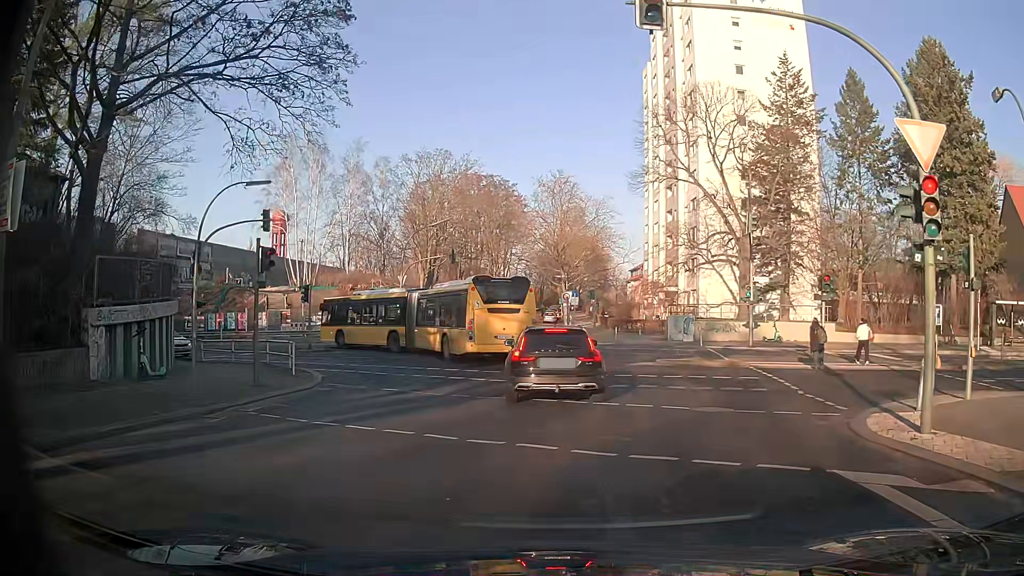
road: tertiary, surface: asphalt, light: Day
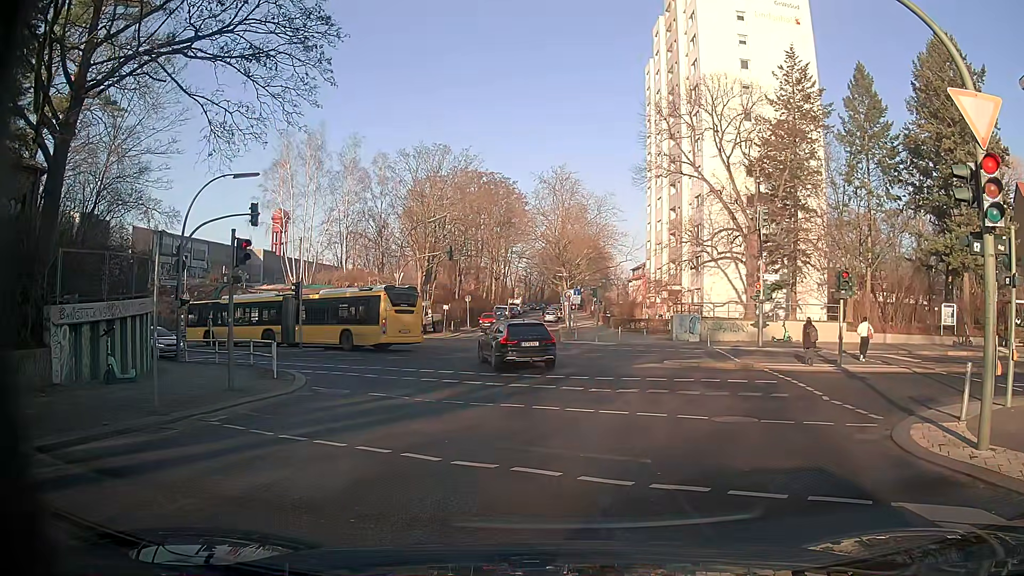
(0.0, +1.3) m; -1°
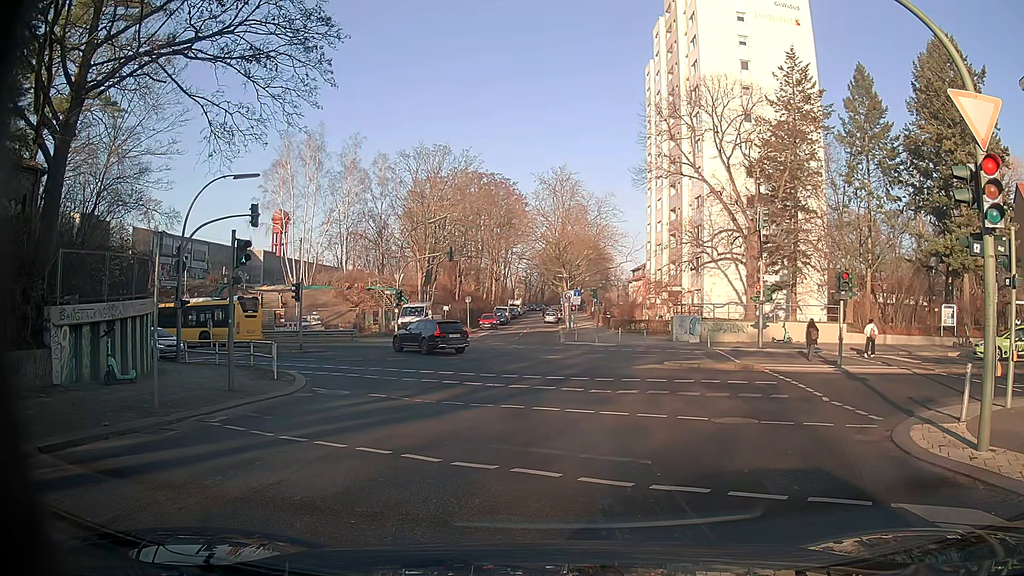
(0.0, +0.1) m; 0°
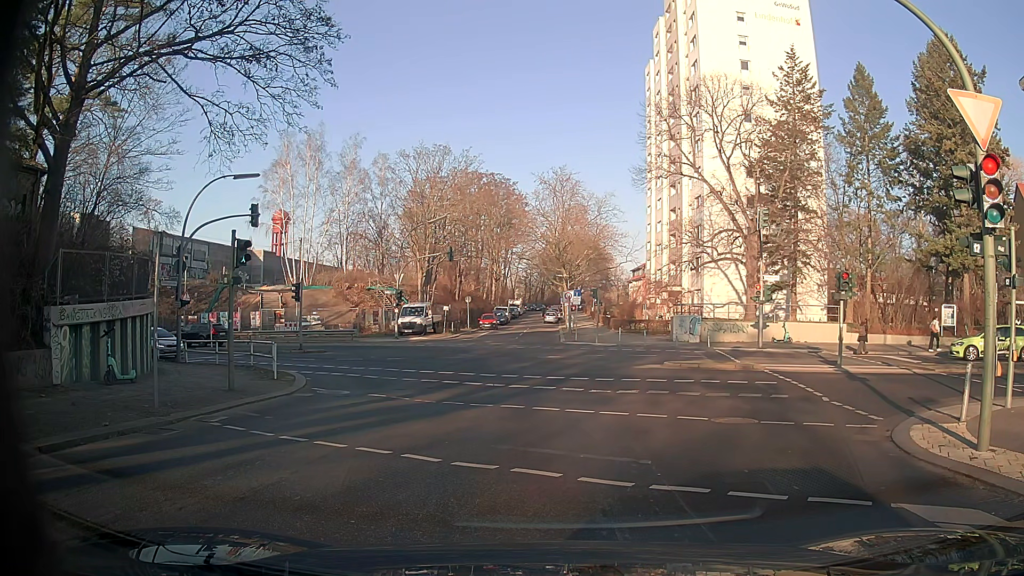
(0.0, 0.0) m; 0°
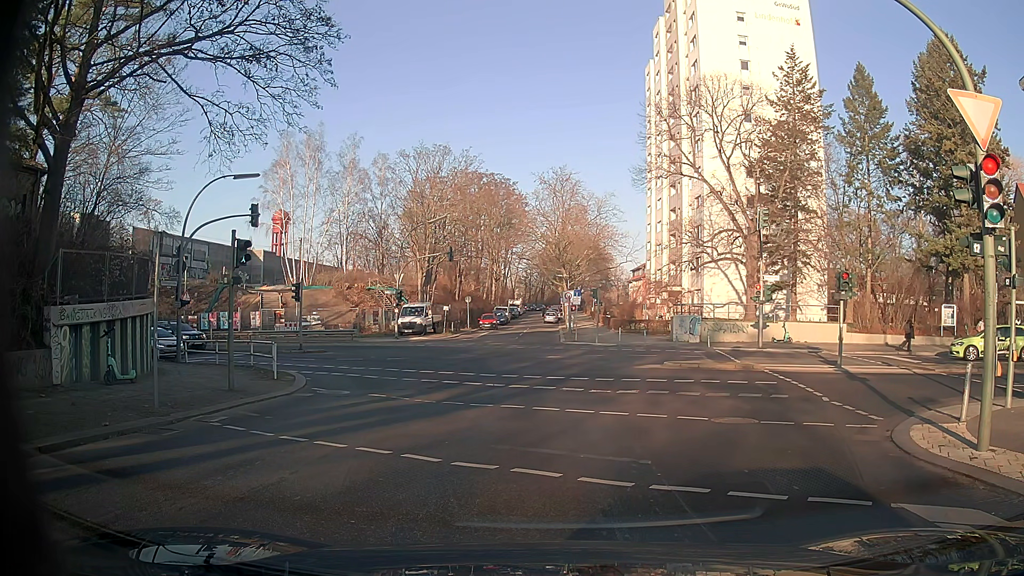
(0.0, 0.0) m; 0°
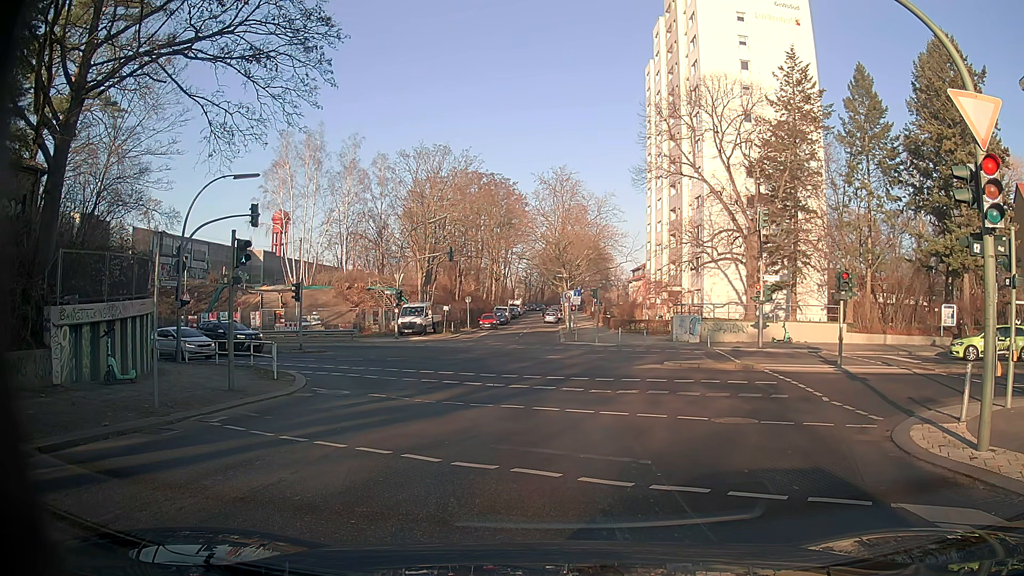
(0.0, 0.0) m; 0°
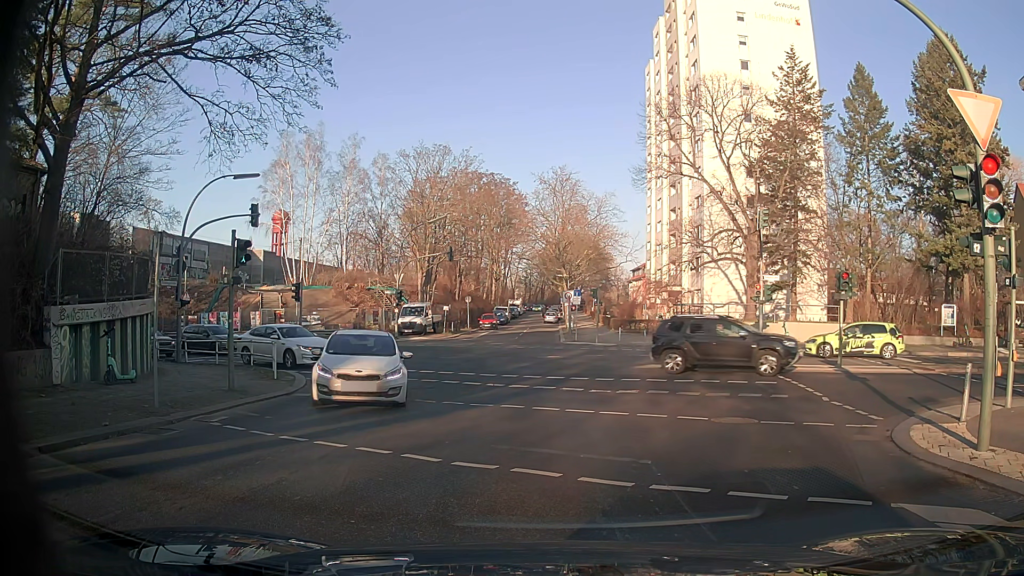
(0.0, 0.0) m; 0°
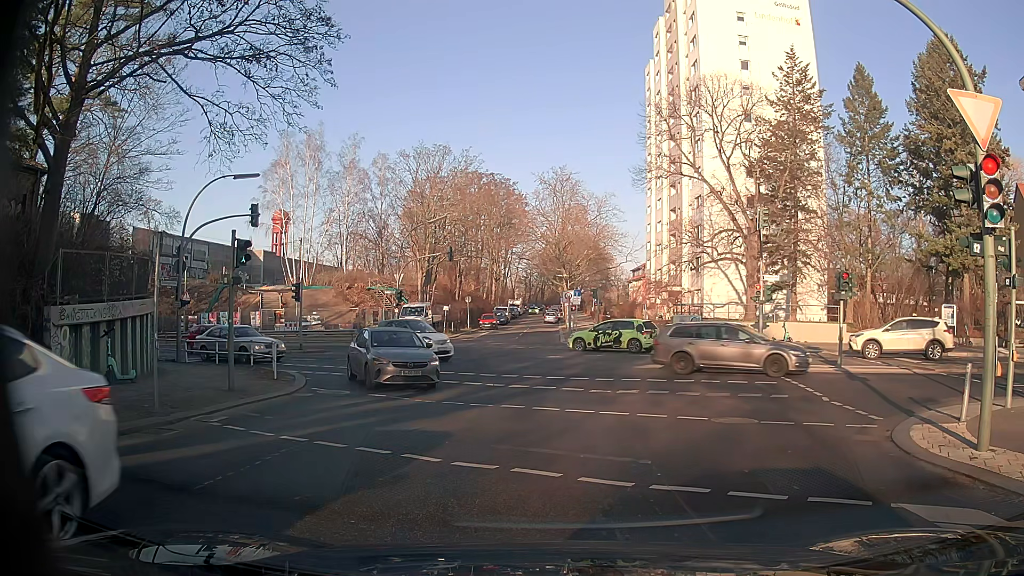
(0.0, 0.0) m; 0°
(0, +10) (-1, +20) (-3, +30) (-10, +37) (-19, +40) (-29, +42) (-39, +44) (-49, +45) (-59, +46) (-69, +46) m
